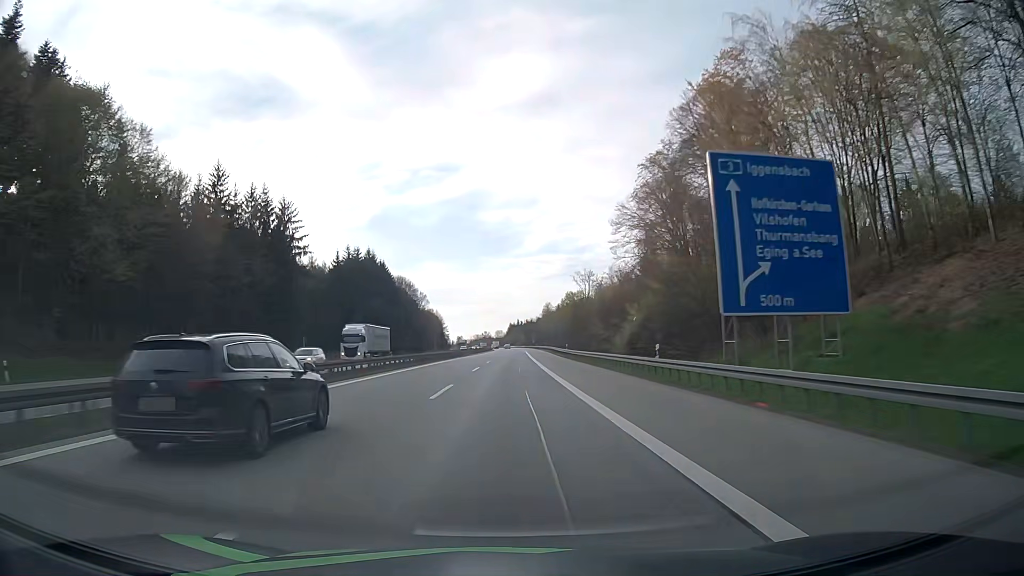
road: motorway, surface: asphalt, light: Day
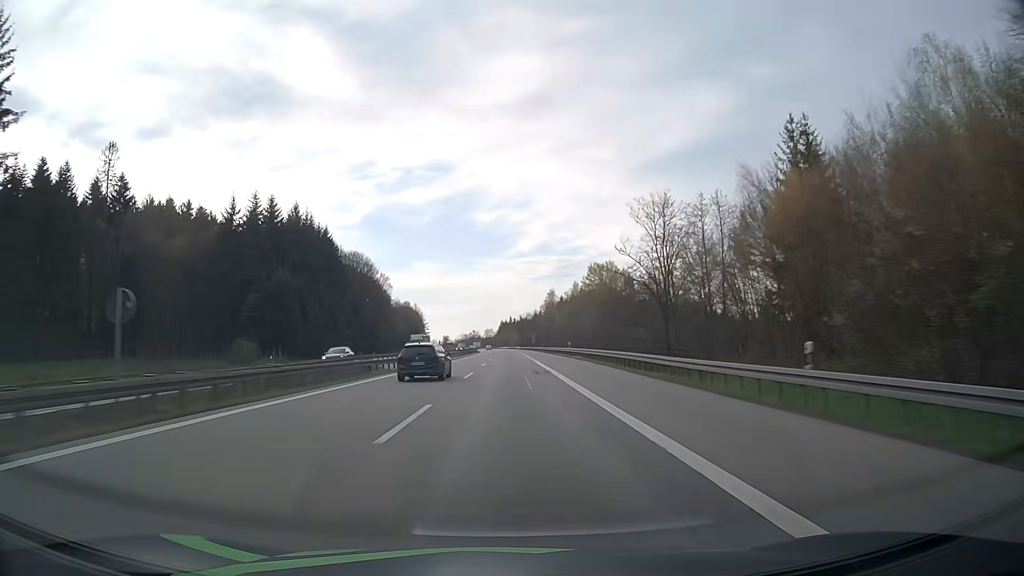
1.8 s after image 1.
(+0.2, +62.3) m; 0°
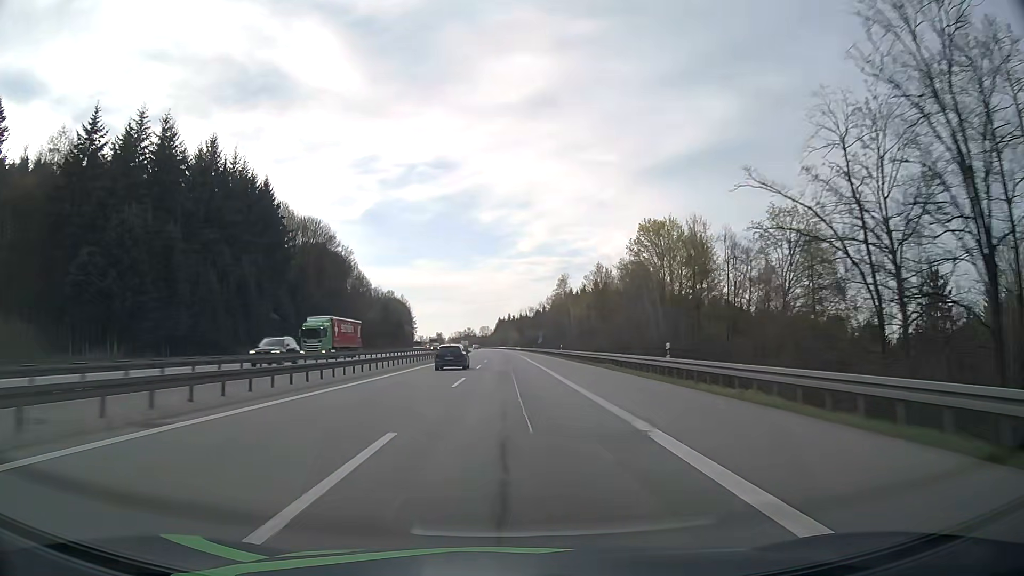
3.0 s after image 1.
(+0.1, +41.5) m; 0°
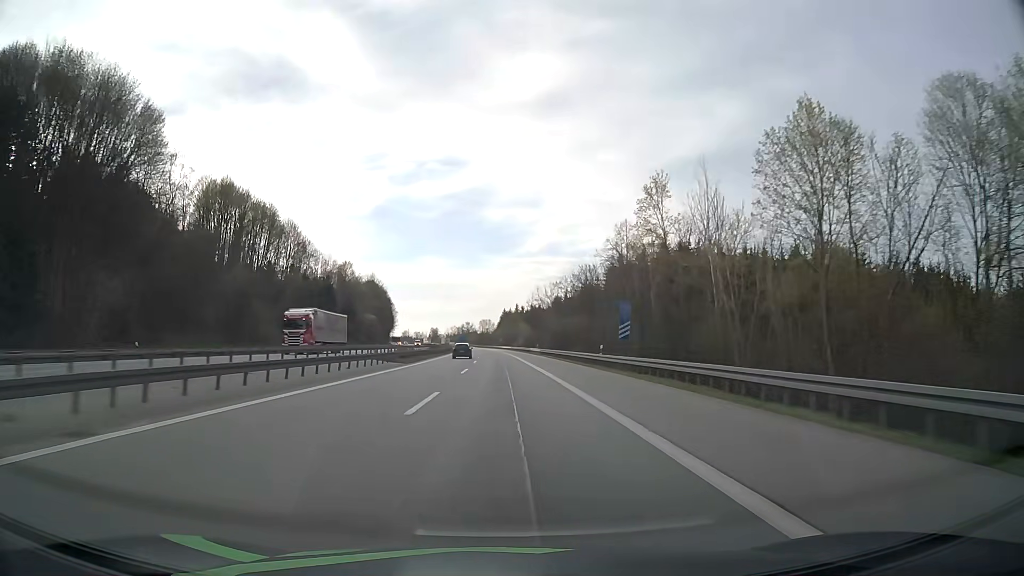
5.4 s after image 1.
(-0.1, +82.4) m; 0°
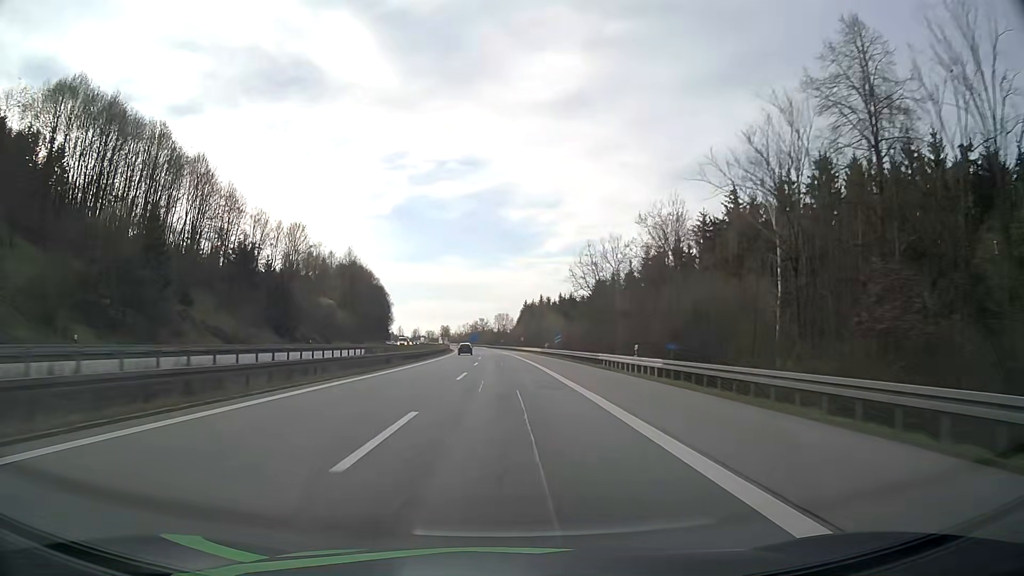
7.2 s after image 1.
(-0.7, +60.2) m; -1°
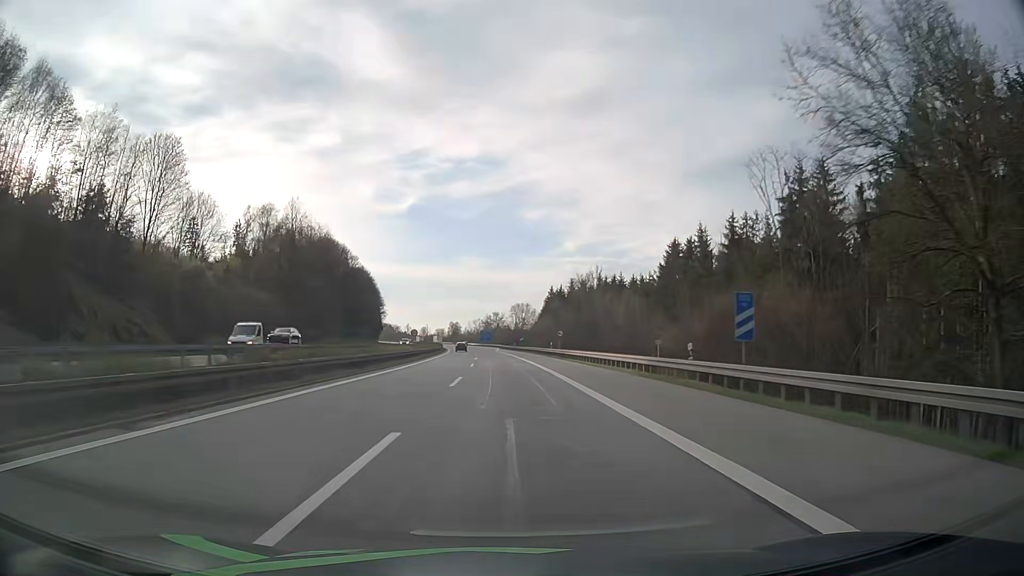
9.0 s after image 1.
(-0.9, +59.0) m; -2°
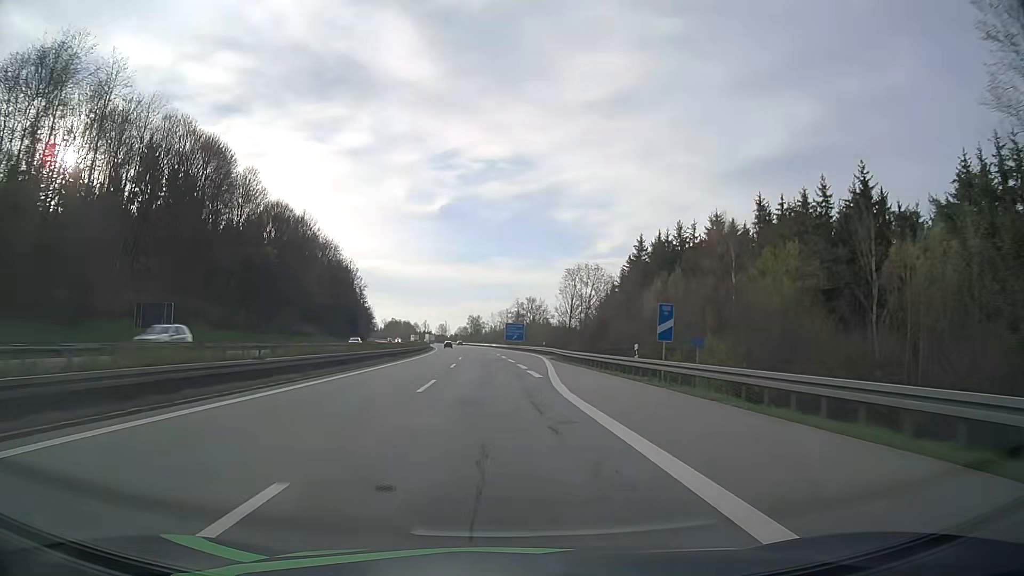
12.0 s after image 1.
(-1.9, +93.5) m; -2°
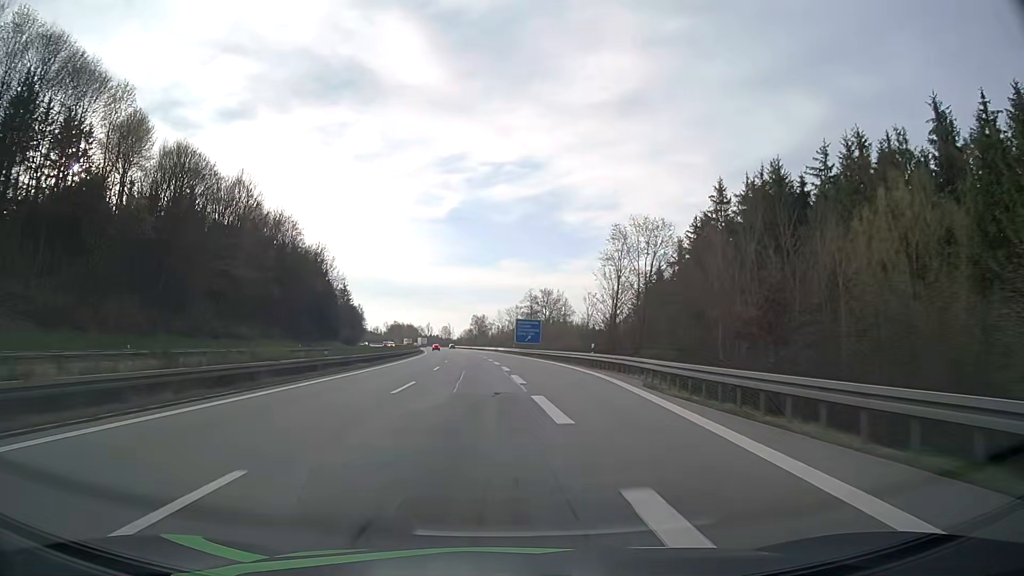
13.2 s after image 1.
(-0.4, +35.7) m; -1°
(0, +10) (0, +20) (0, +30) (0, +40) (-1, +50) (-1, +60) (-2, +70) (-2, +80) (-3, +90) (-3, +100) m
